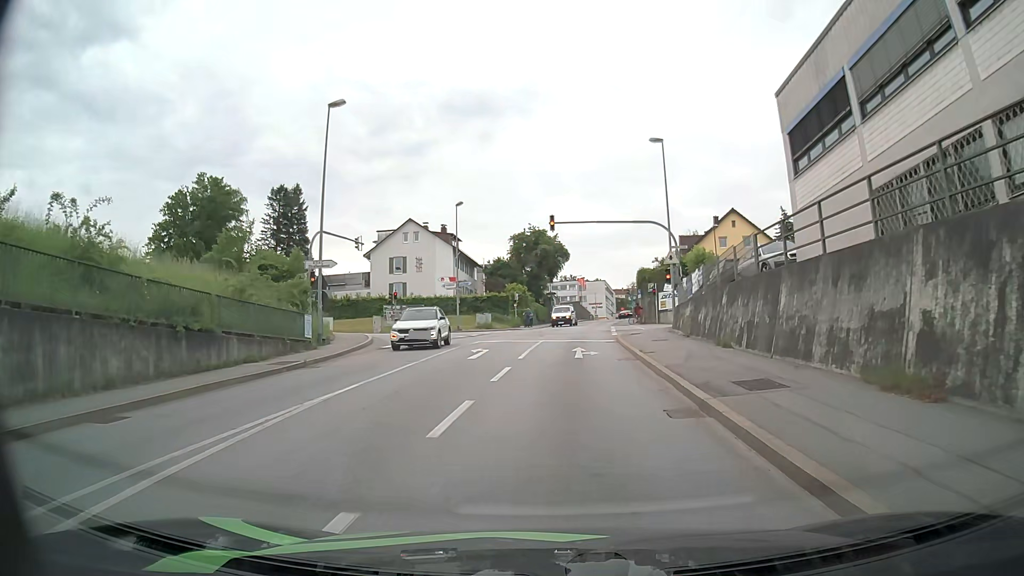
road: tertiary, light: Day
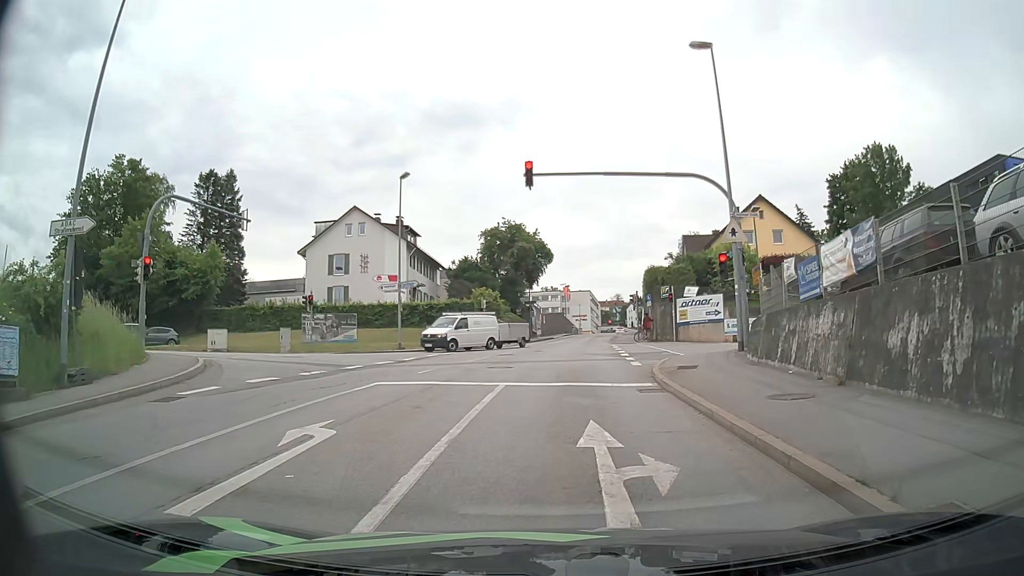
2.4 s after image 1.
(+0.1, +14.8) m; 0°
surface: asphalt
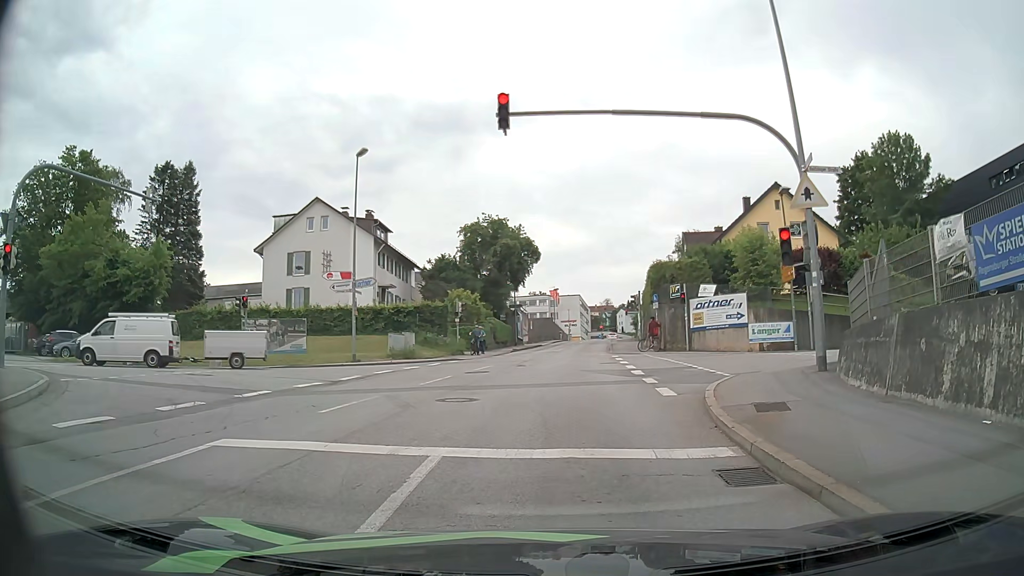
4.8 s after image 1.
(+0.2, +6.7) m; +4°
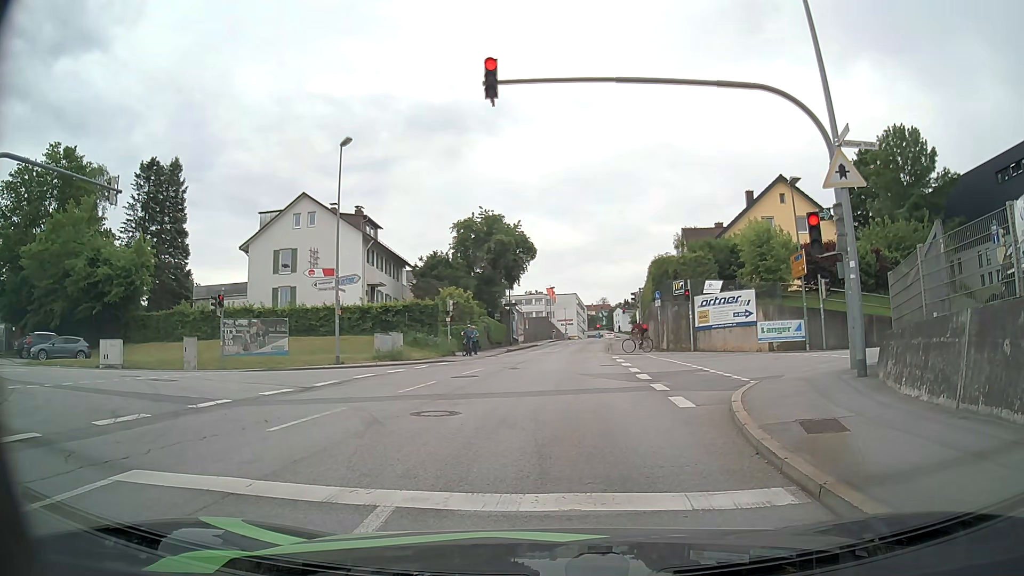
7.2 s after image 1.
(0.0, +1.9) m; -1°
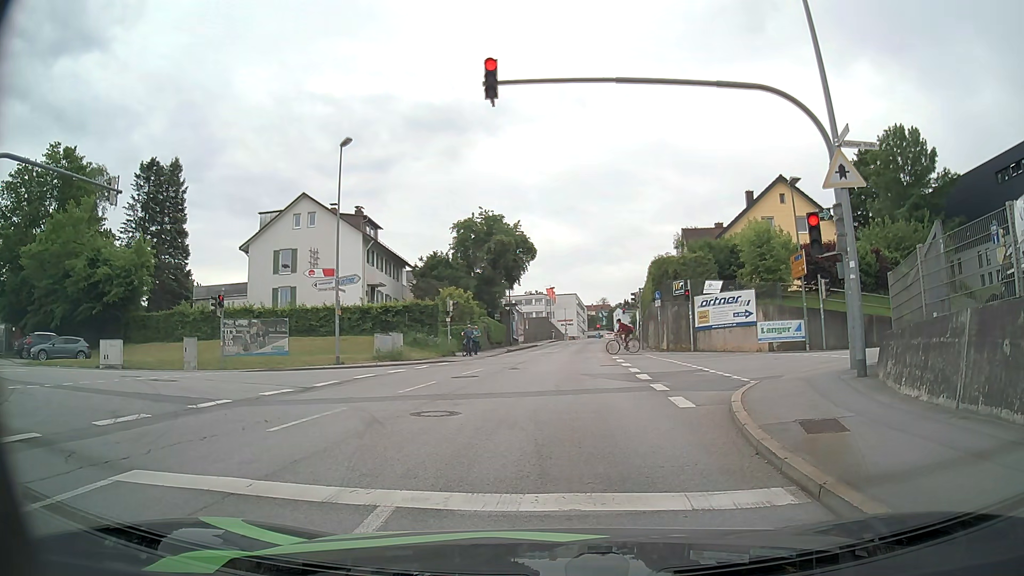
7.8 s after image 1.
(0.0, 0.0) m; 0°
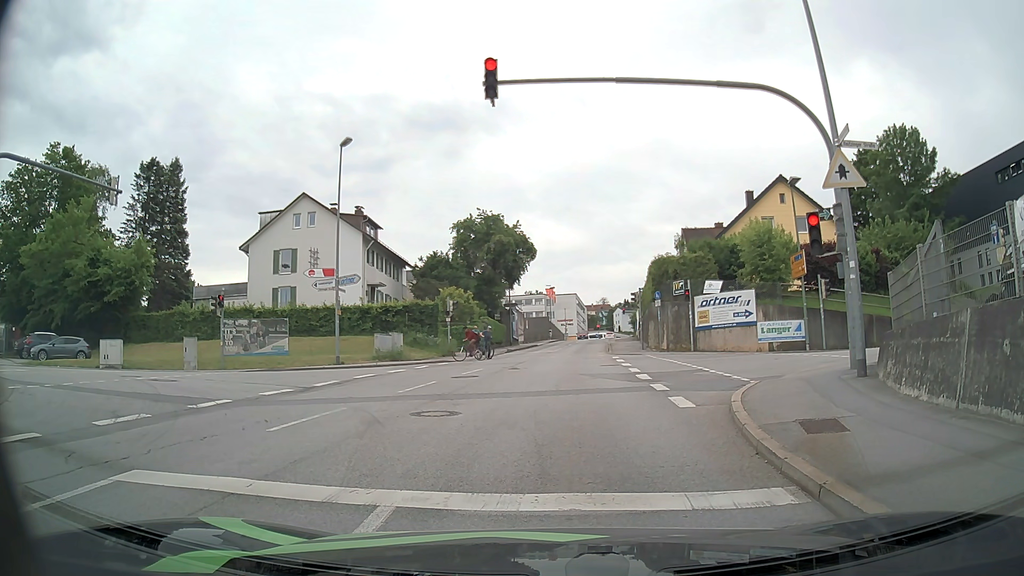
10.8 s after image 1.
(0.0, 0.0) m; 0°
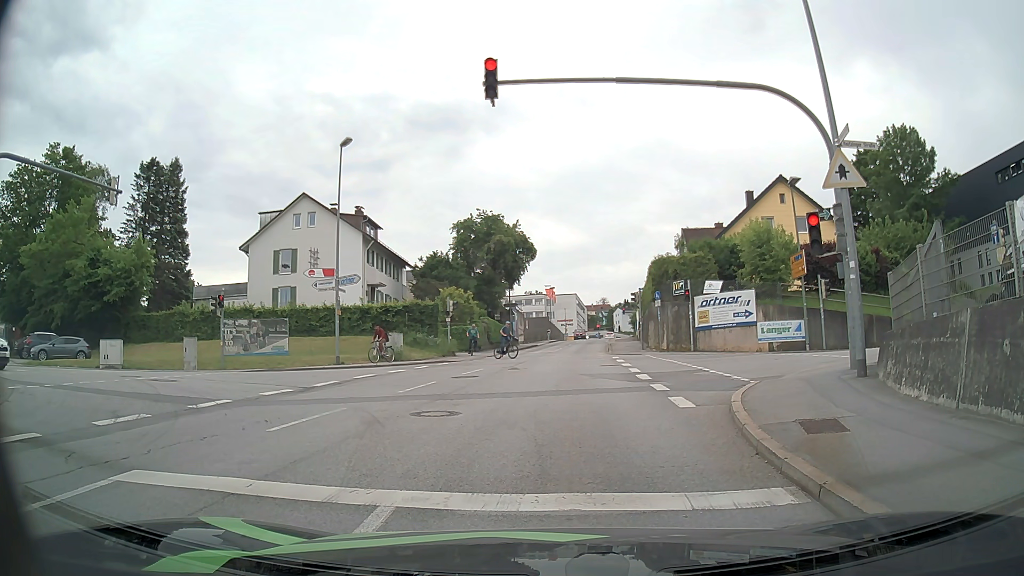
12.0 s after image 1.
(0.0, 0.0) m; 0°
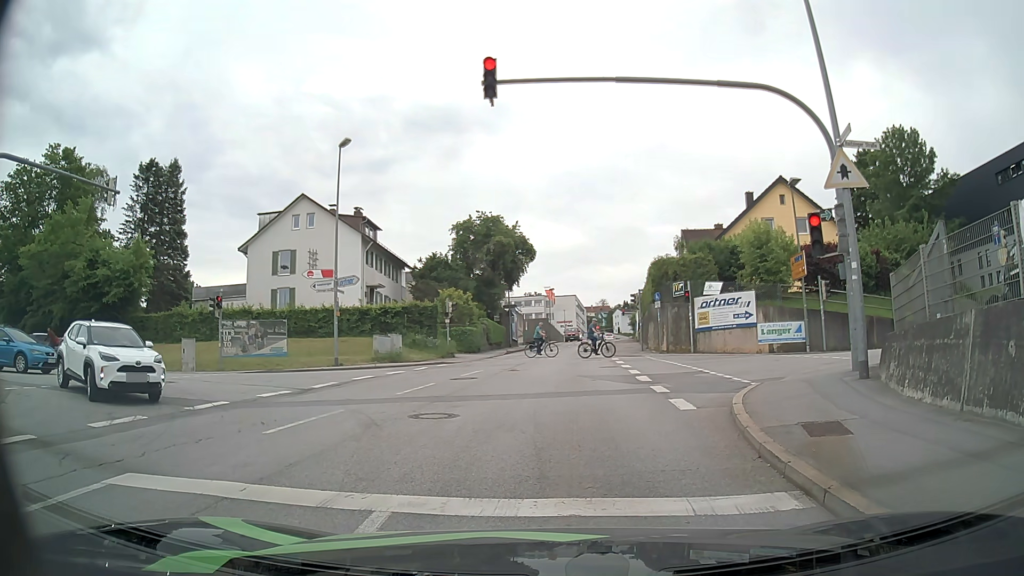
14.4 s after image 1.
(0.0, +0.1) m; 0°
